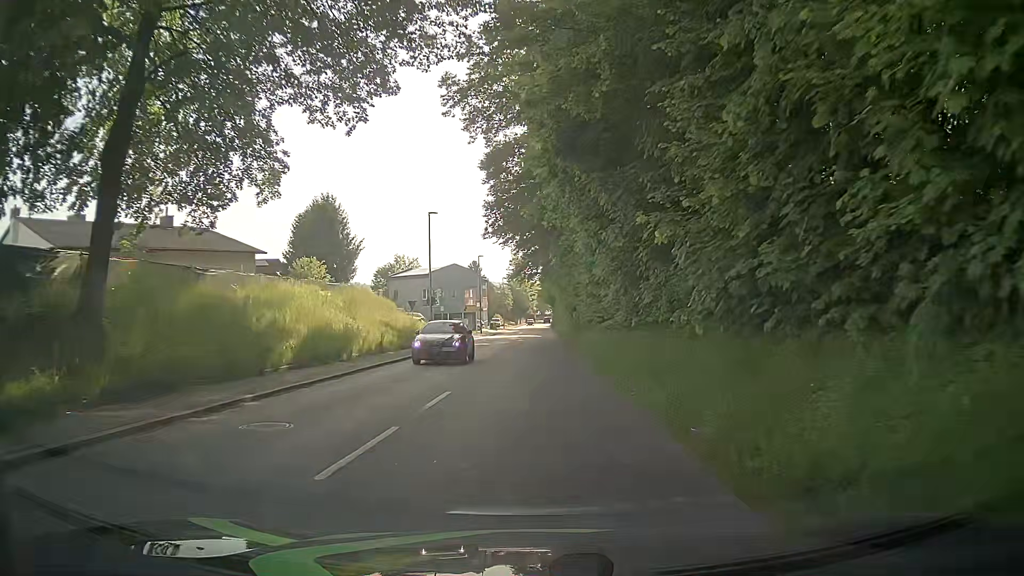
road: tertiary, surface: asphalt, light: Day
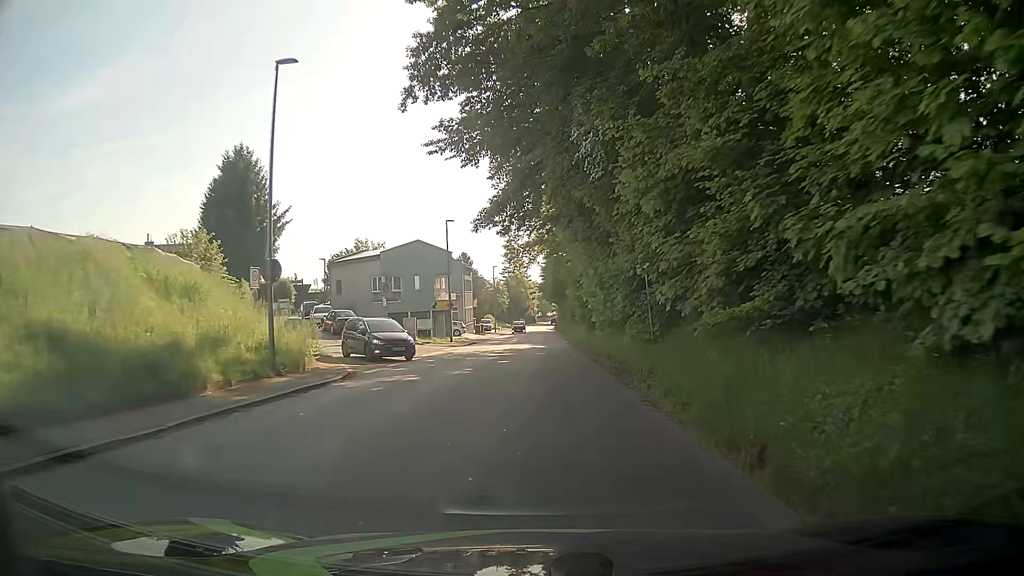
(0.0, +25.6) m; 0°
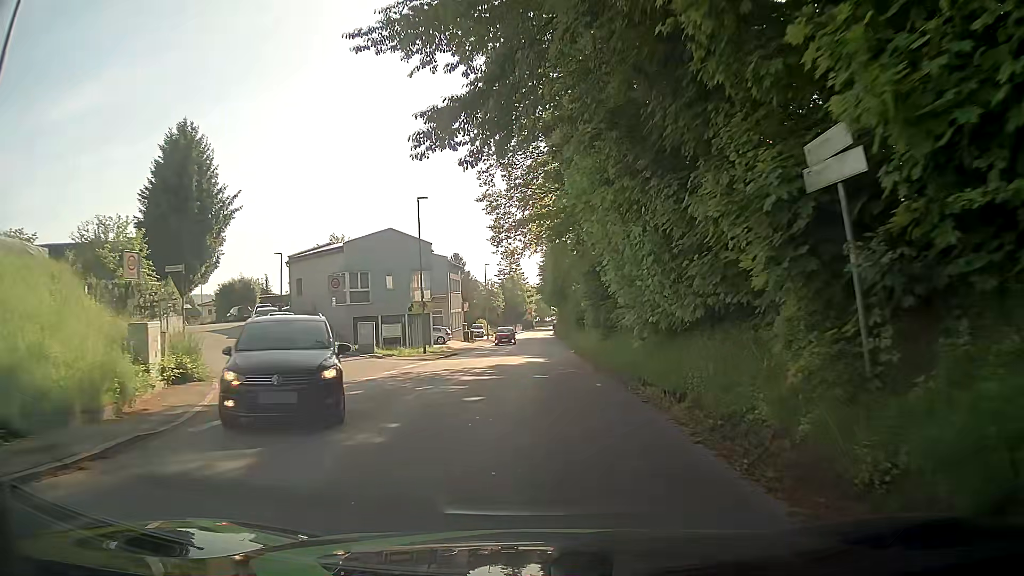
(0.0, +10.1) m; +1°
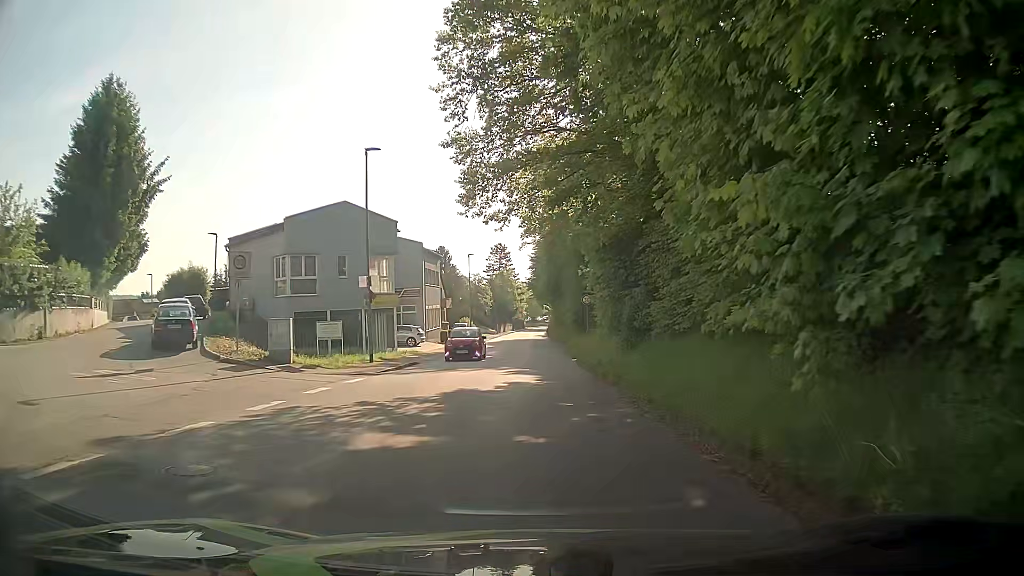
(+0.1, +9.8) m; +2°
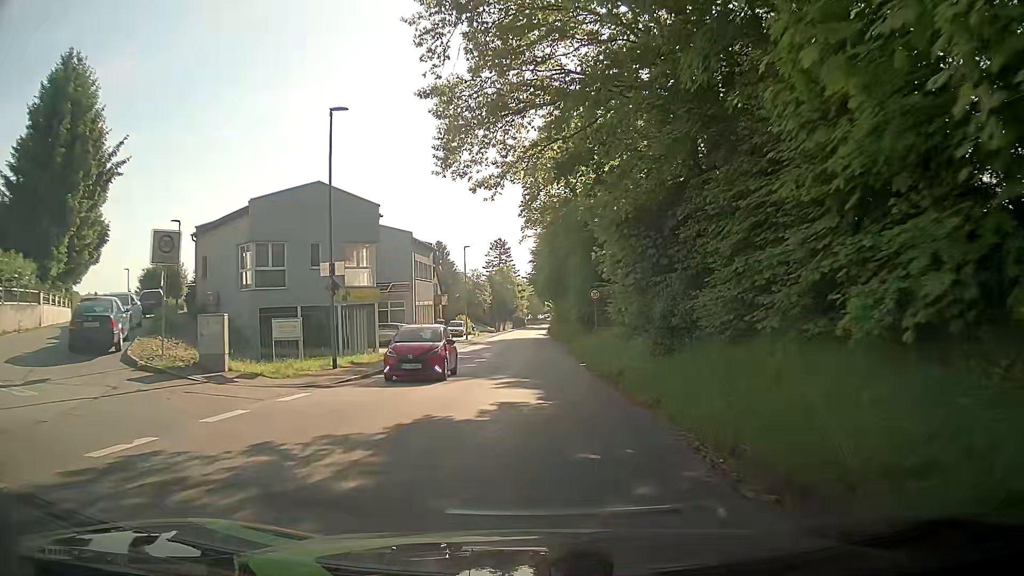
(-0.1, +4.9) m; -1°
